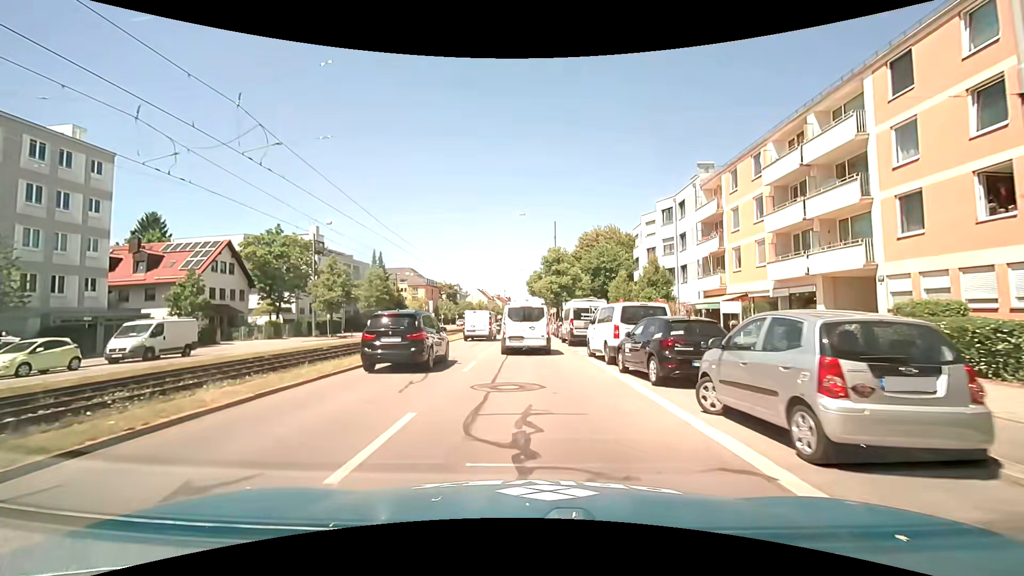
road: primary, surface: asphalt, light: Day
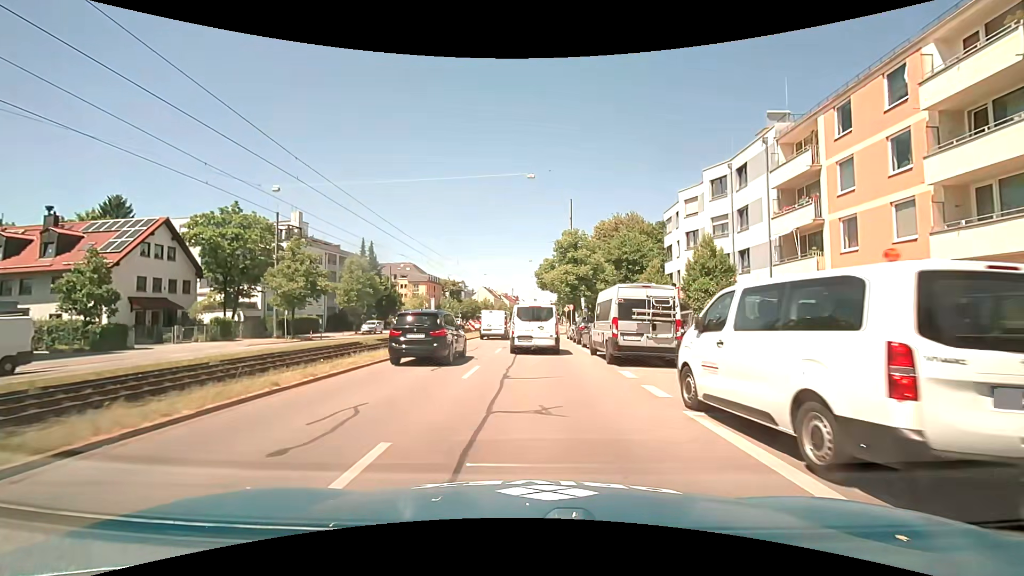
(-0.2, +10.9) m; -1°
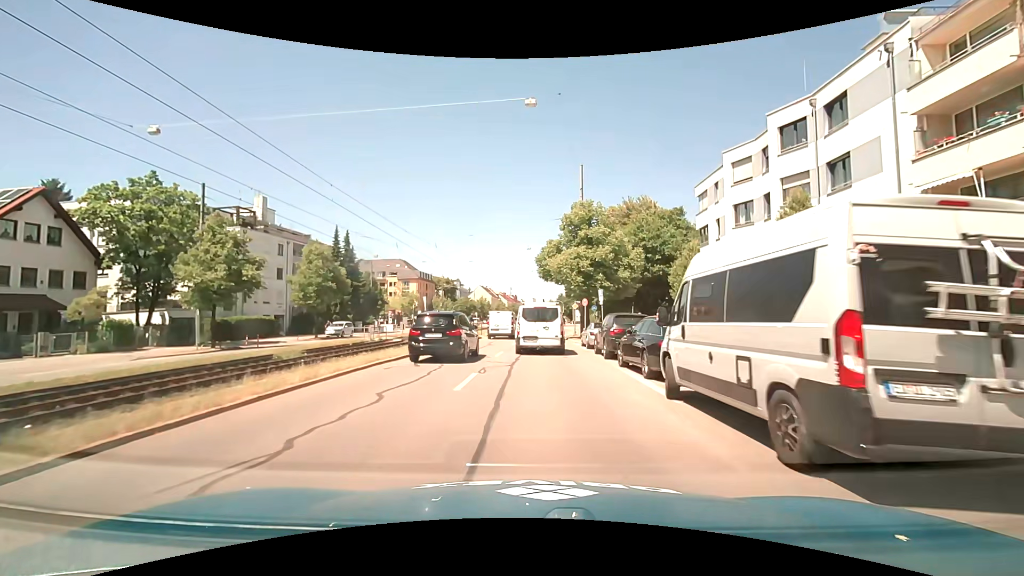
(-0.1, +11.0) m; 0°
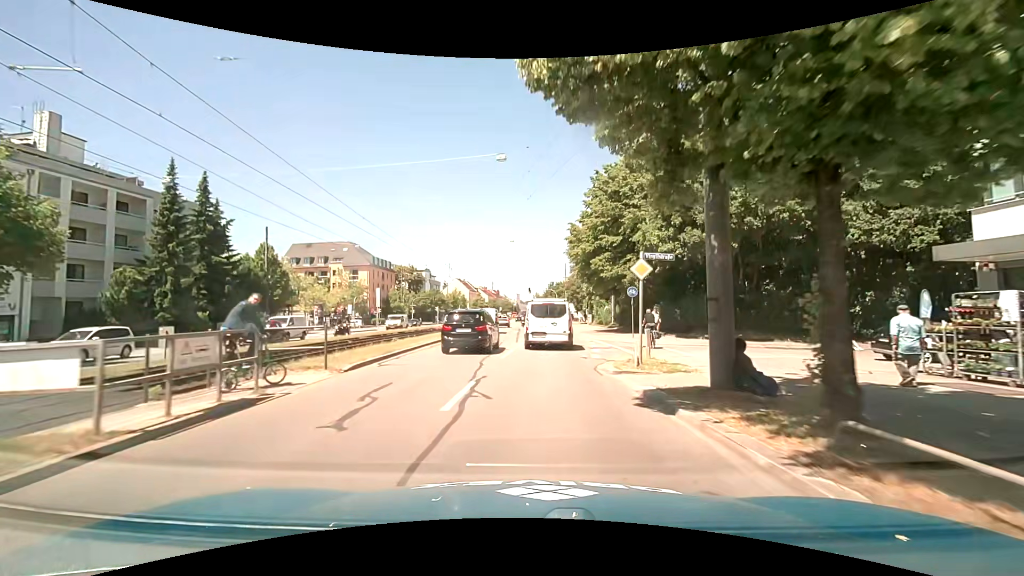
(+0.4, +29.1) m; +2°
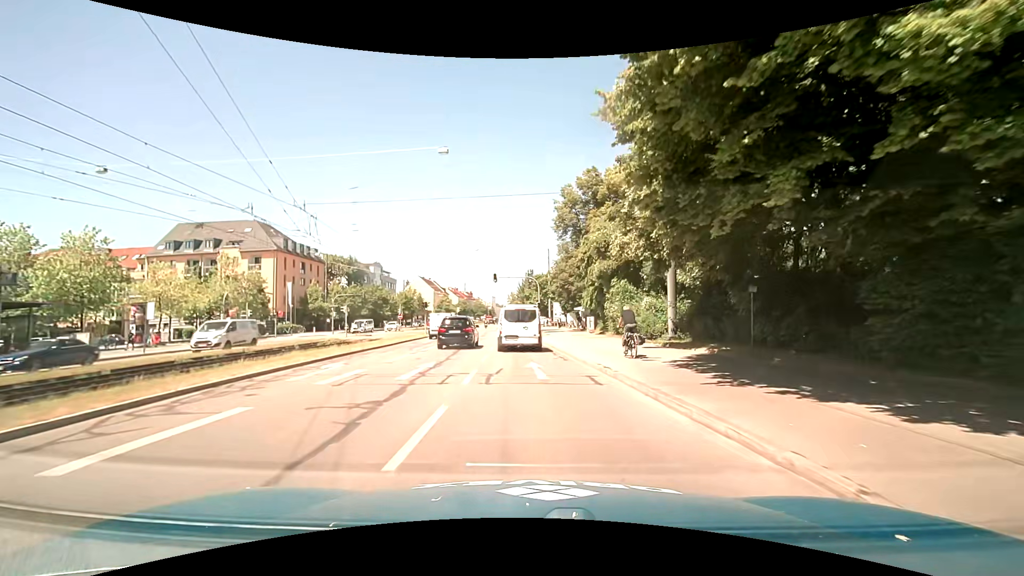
(+1.0, +29.9) m; +2°
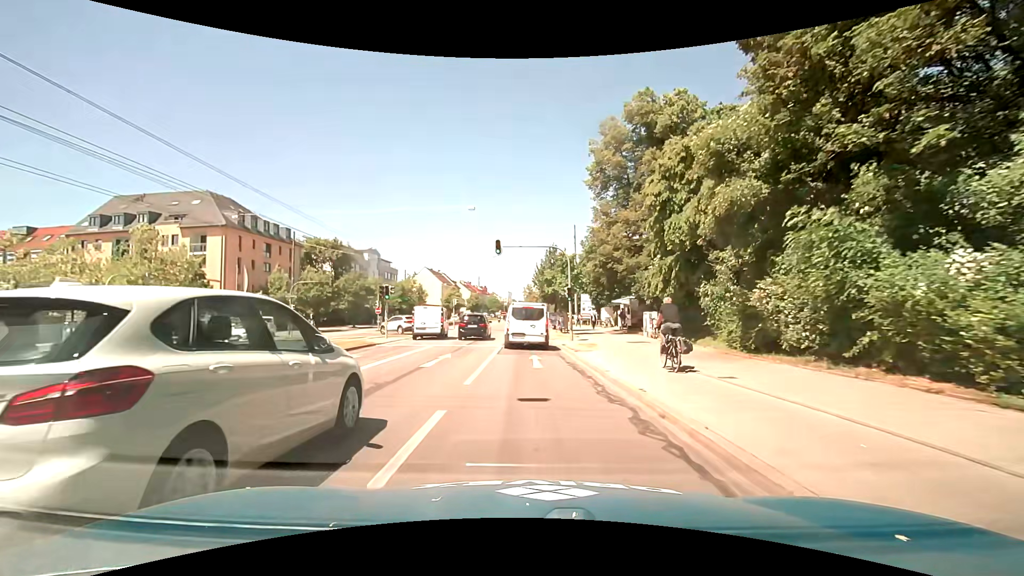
(-0.3, +18.5) m; -2°
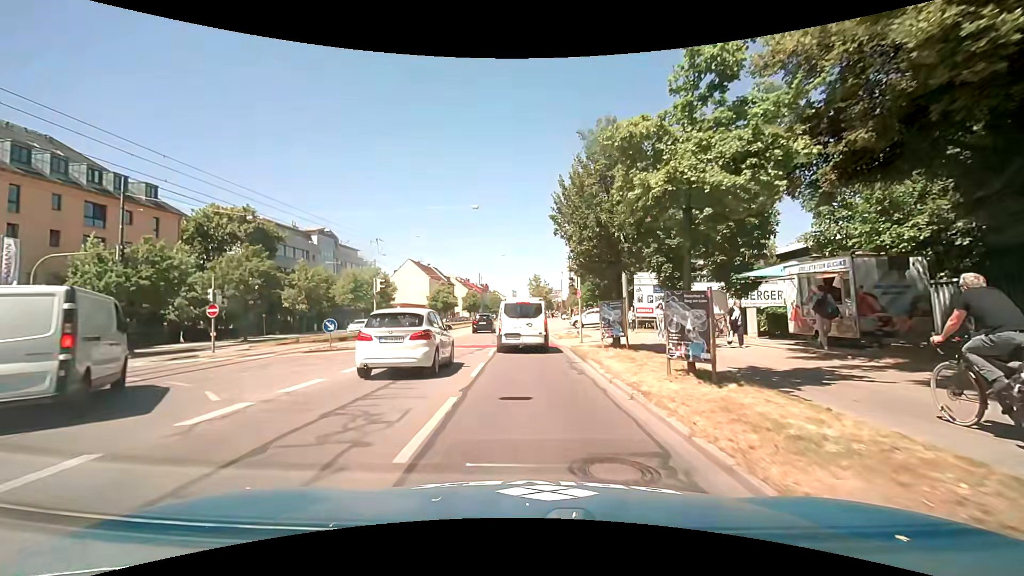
(-0.3, +29.5) m; -1°
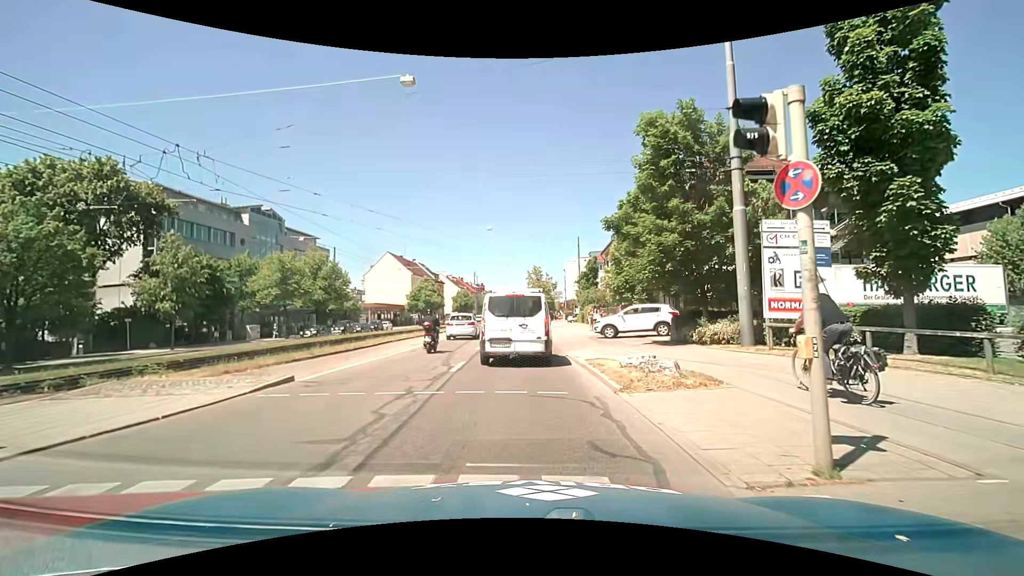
(0.0, +19.3) m; 0°
(0, +10) (-1, +20) (-1, +30) (-2, +40) (-2, +50) (-2, +60) (-2, +70) (-2, +80) (-2, +90) (-2, +100) m
